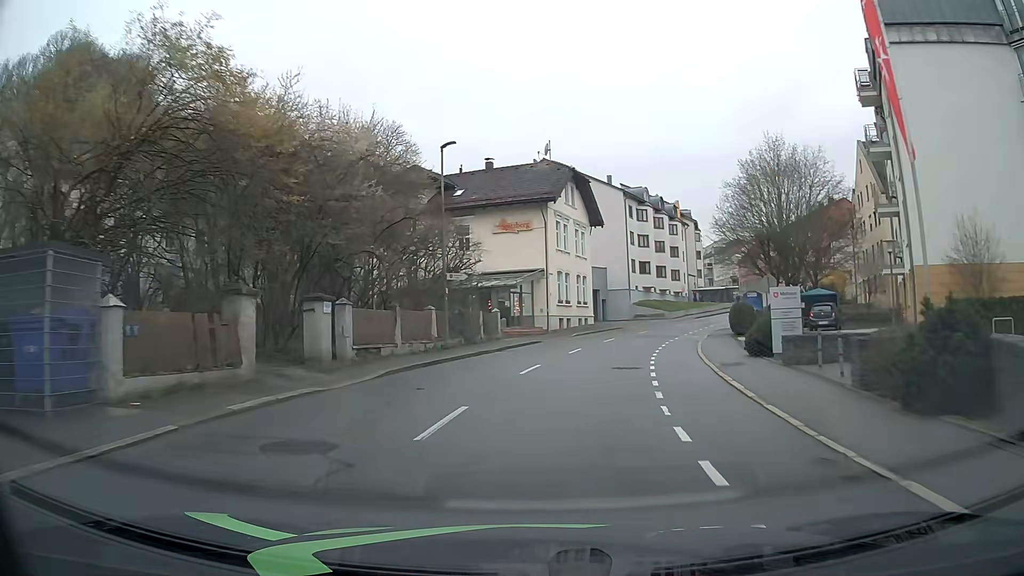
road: tertiary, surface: asphalt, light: Day
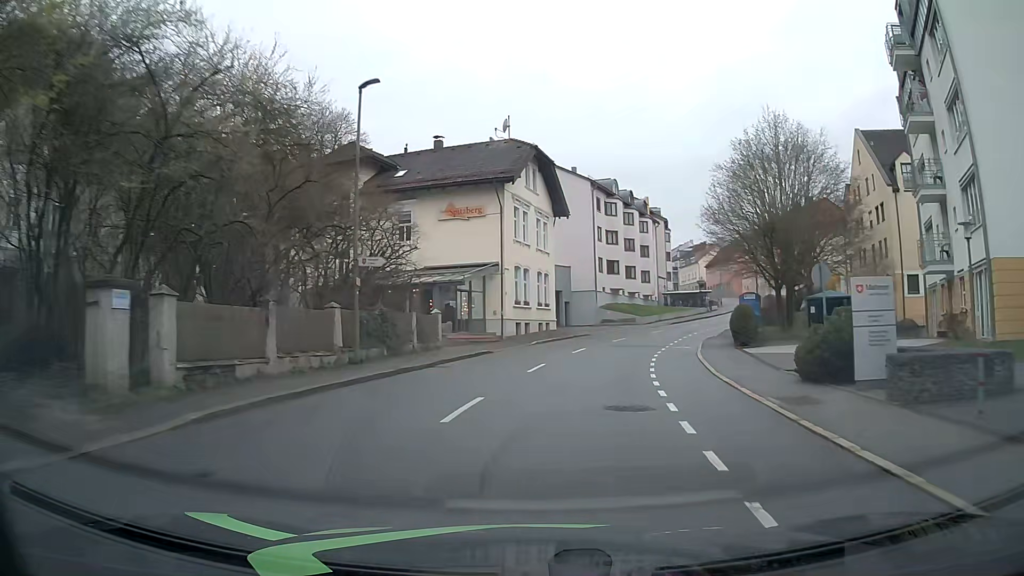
(+0.3, +7.5) m; +4°
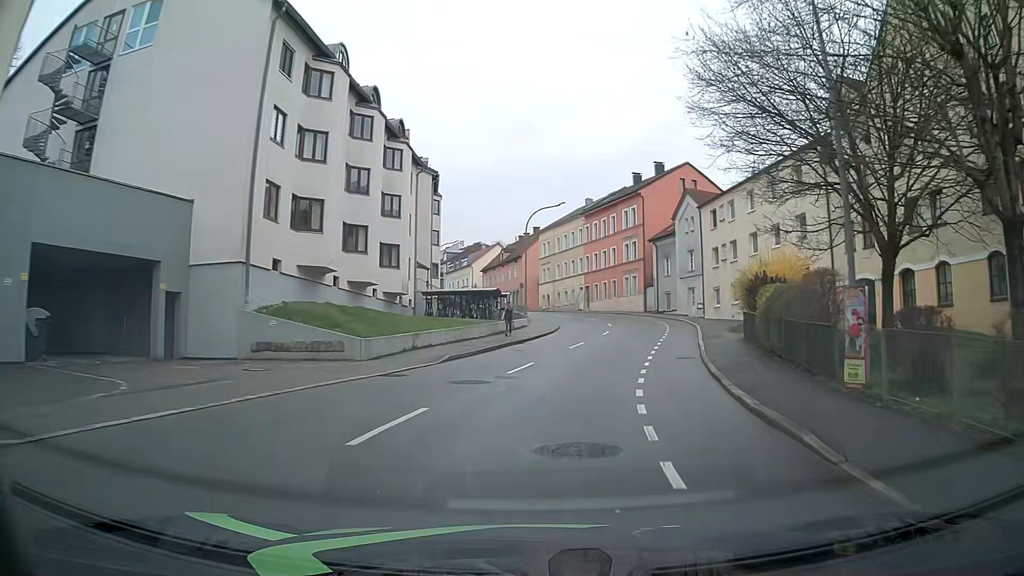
(+6.7, +36.6) m; +20°
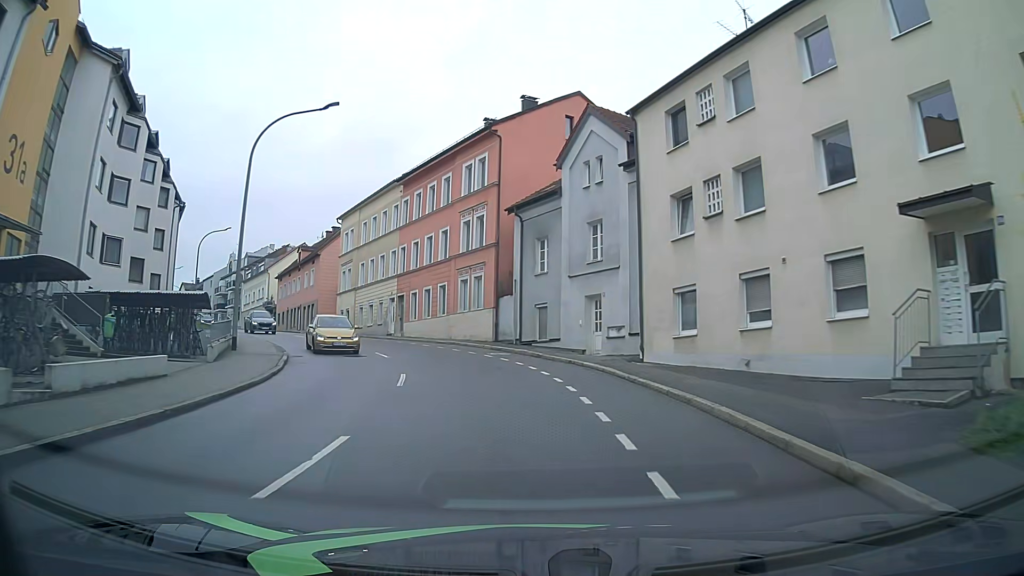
(+4.3, +28.2) m; +14°
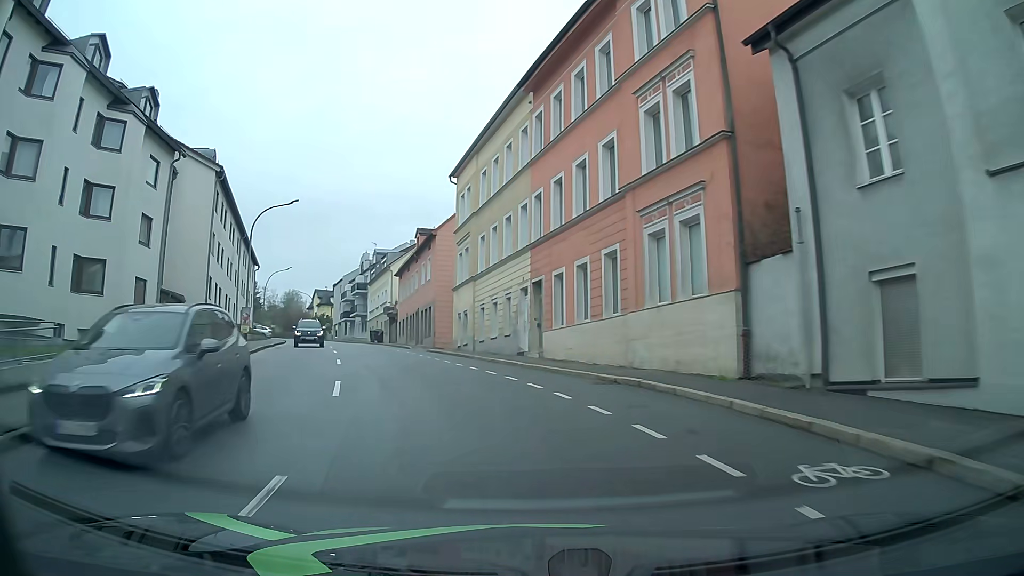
(-2.1, +20.8) m; -16°
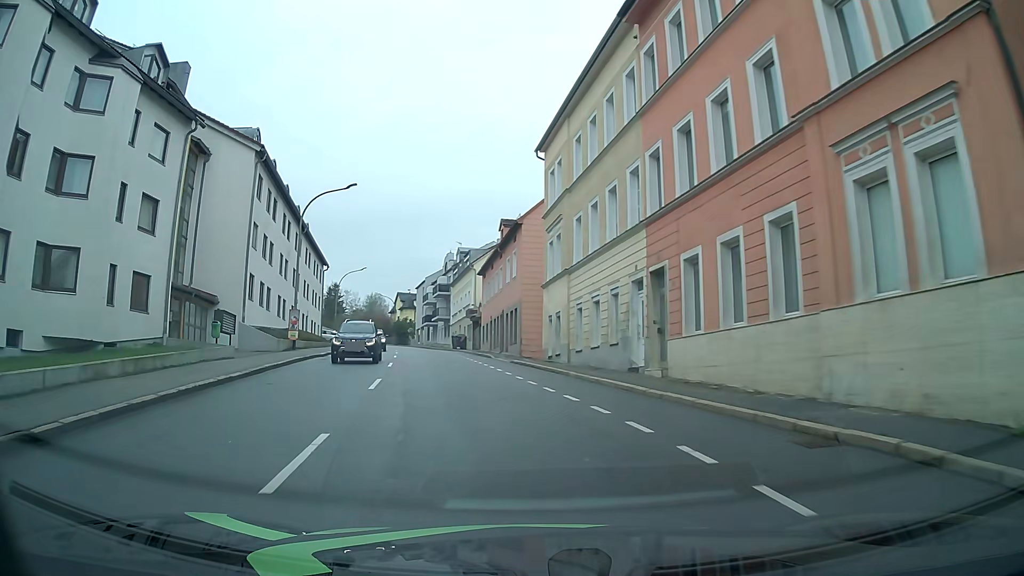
(-0.5, +6.9) m; -8°
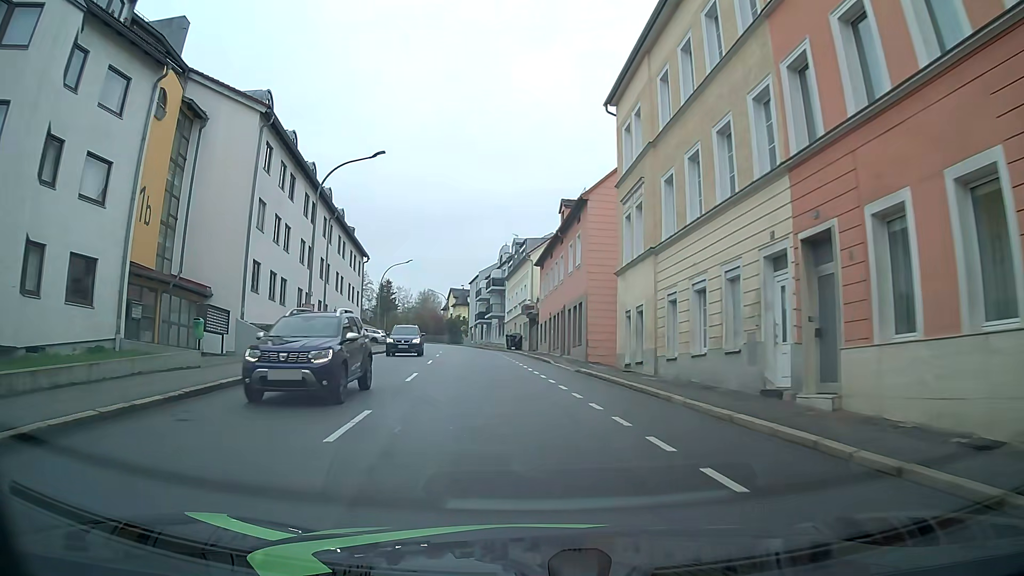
(-0.3, +6.8) m; -4°
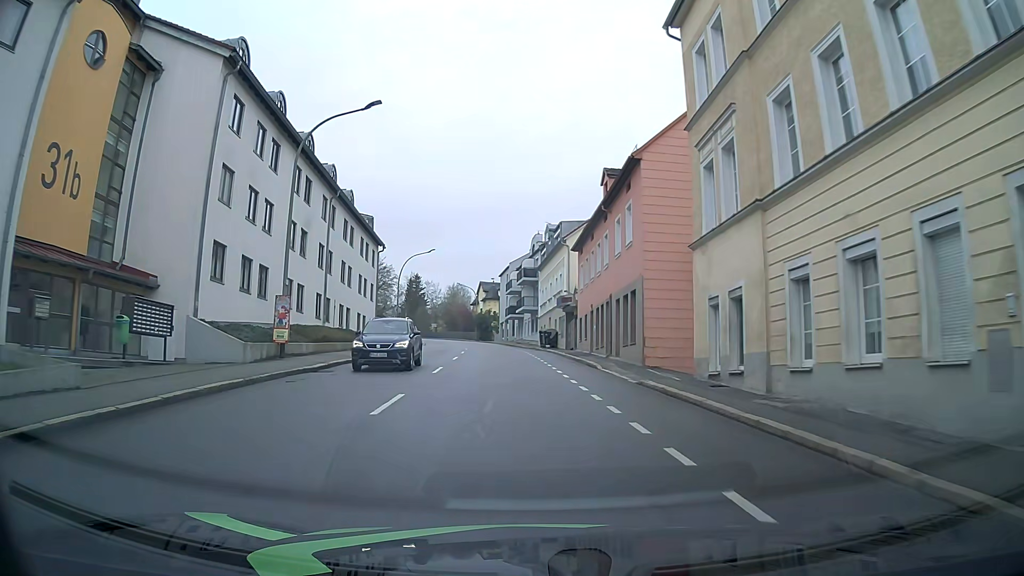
(-0.2, +6.9) m; -3°
(0, +10) (0, +20) (-1, +30) (-2, +40) (-3, +50) (-4, +60) (-5, +70) (-7, +80) (-9, +89) (-11, +99) m
